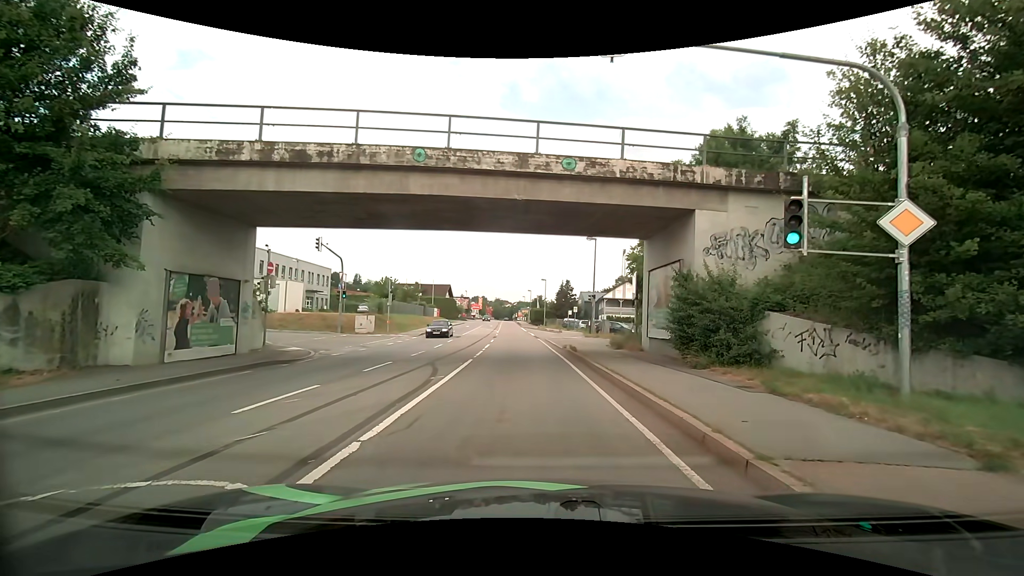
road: primary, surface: asphalt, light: Day
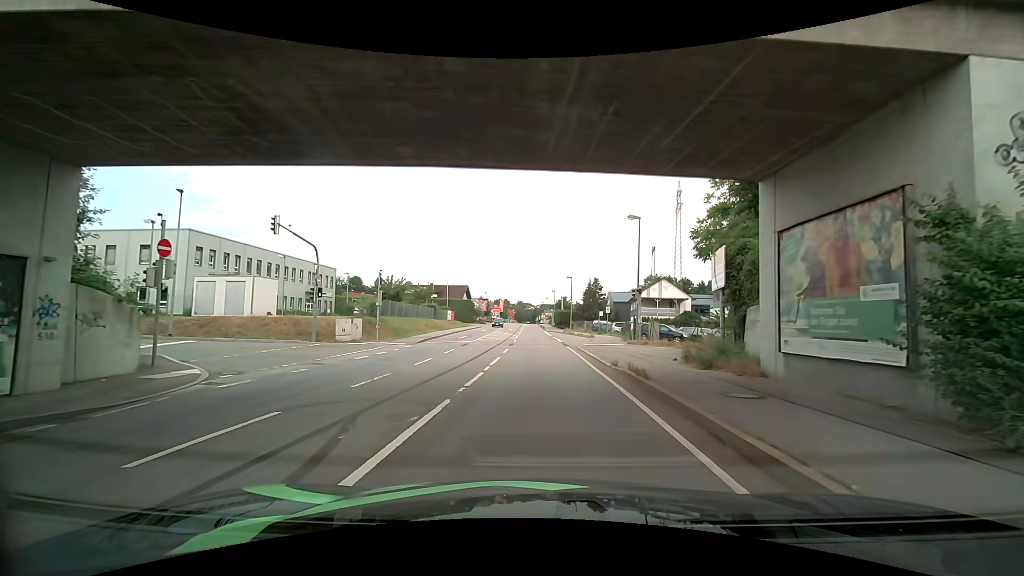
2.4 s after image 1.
(-0.3, +9.1) m; -3°
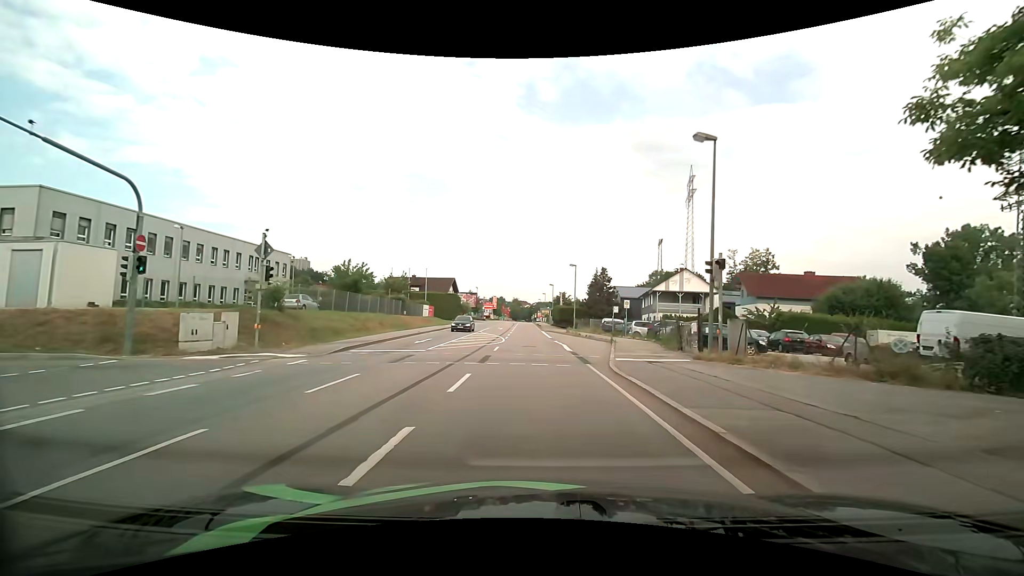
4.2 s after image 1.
(-0.1, +14.0) m; -1°
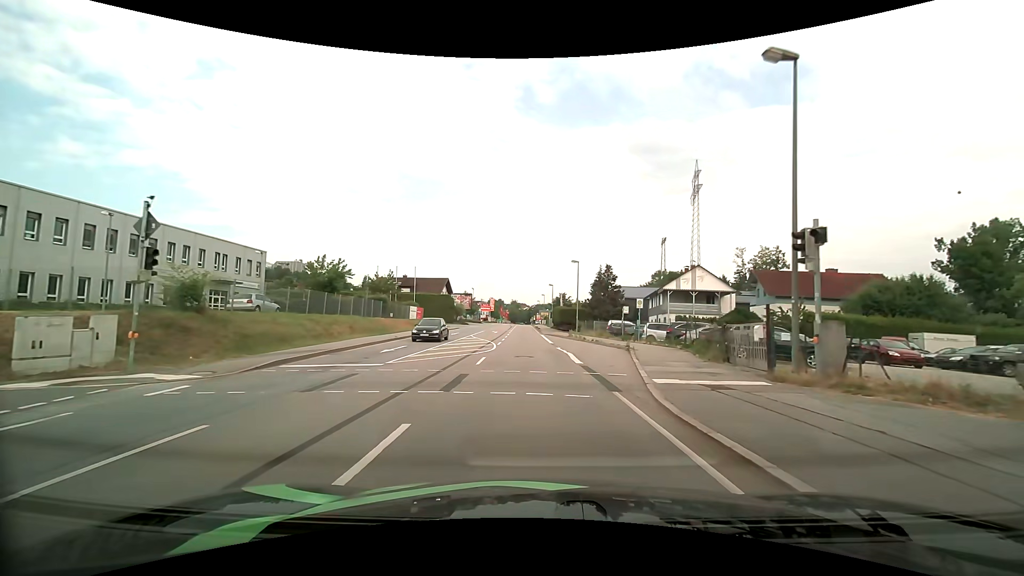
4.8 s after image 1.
(+0.1, +5.9) m; +1°
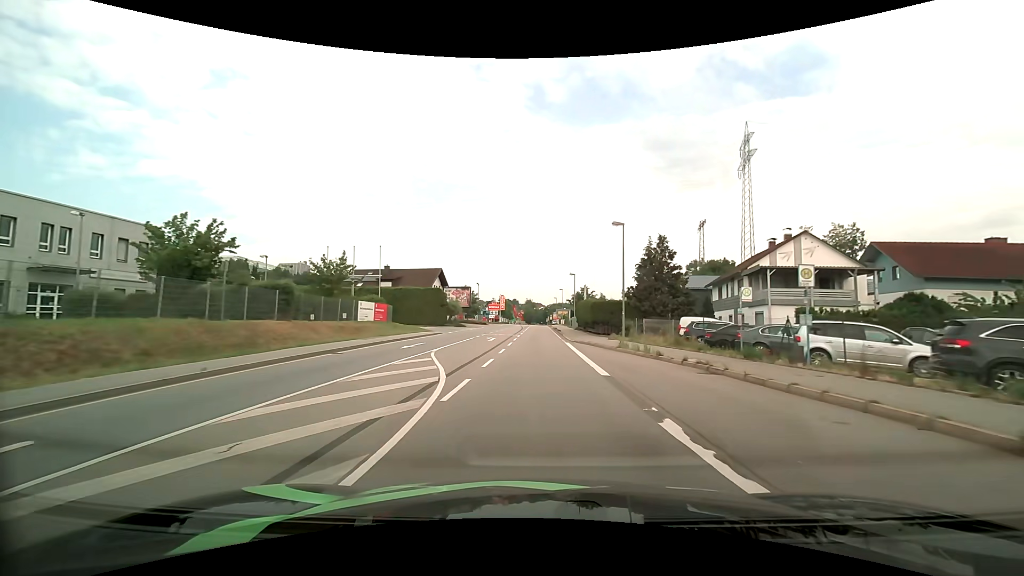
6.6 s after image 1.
(-0.2, +20.5) m; -1°
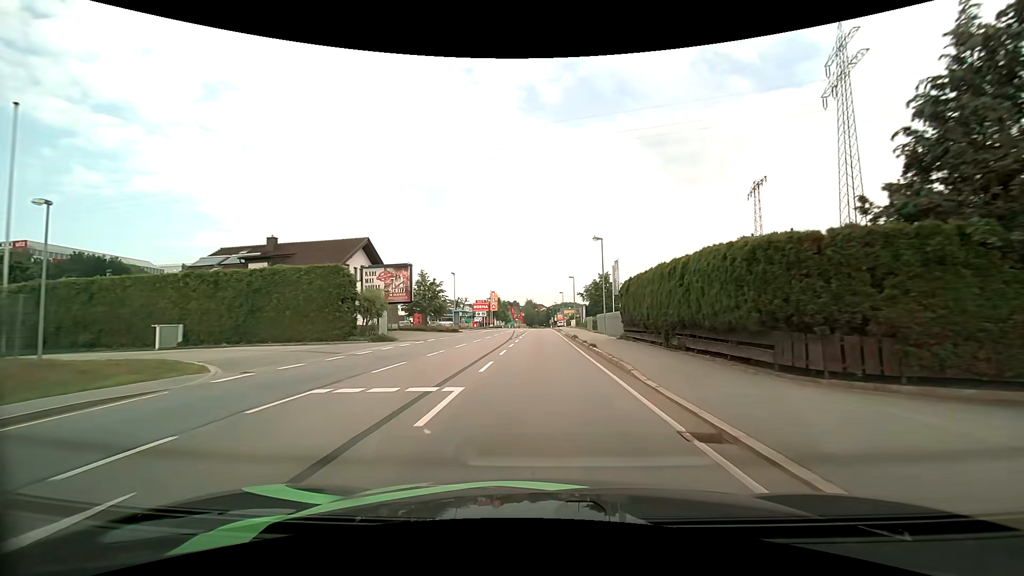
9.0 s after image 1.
(-0.1, +32.4) m; 0°
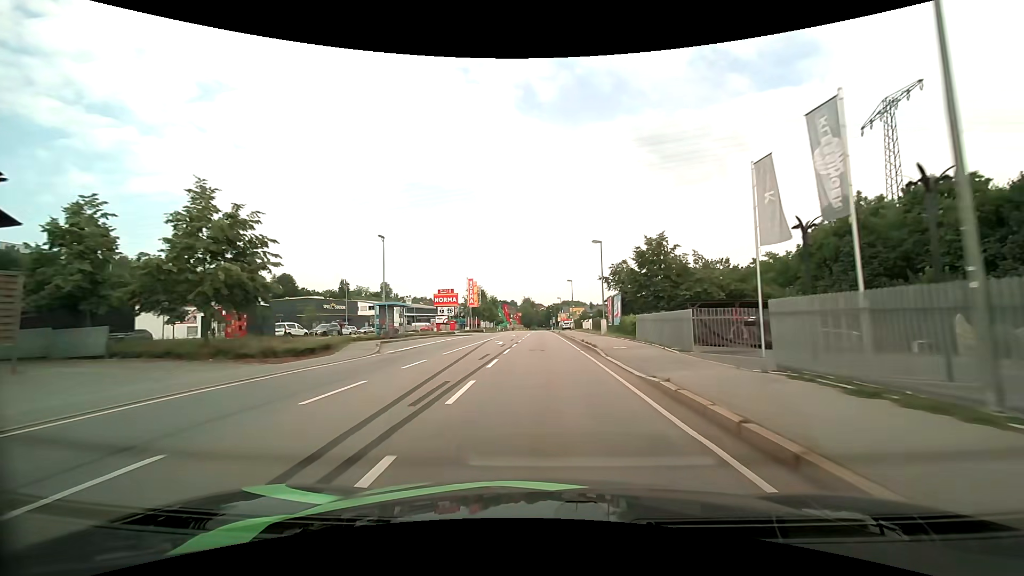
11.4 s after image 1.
(0.0, +35.1) m; 0°
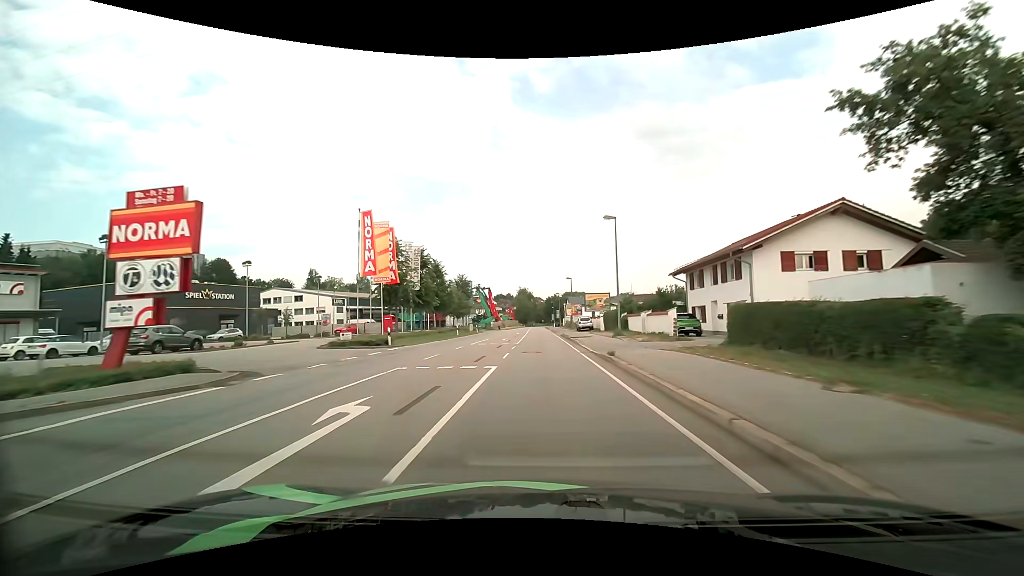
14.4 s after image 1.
(+0.1, +46.0) m; 0°
(0, +10) (0, +20) (0, +30) (0, +40) (0, +50) (-1, +60) (-1, +70) (-1, +80) (-1, +90) (-1, +100) m
